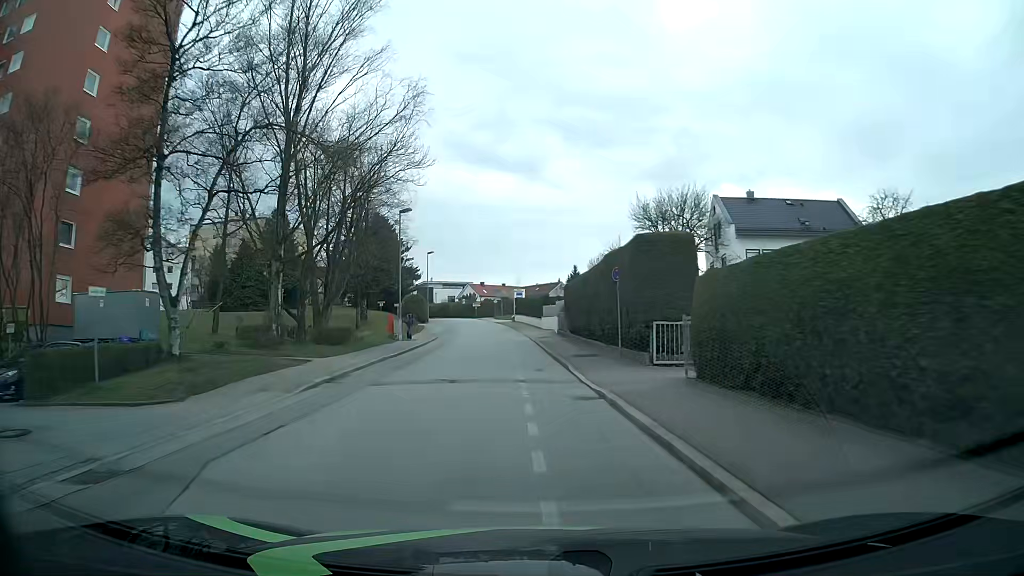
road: residential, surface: asphalt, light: Day
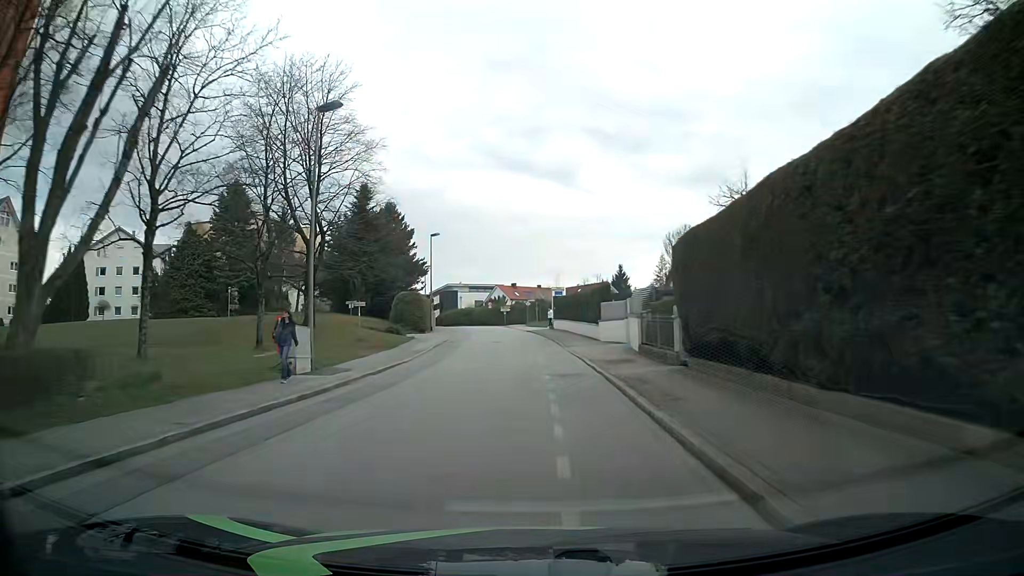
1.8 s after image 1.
(-0.6, +22.2) m; -4°
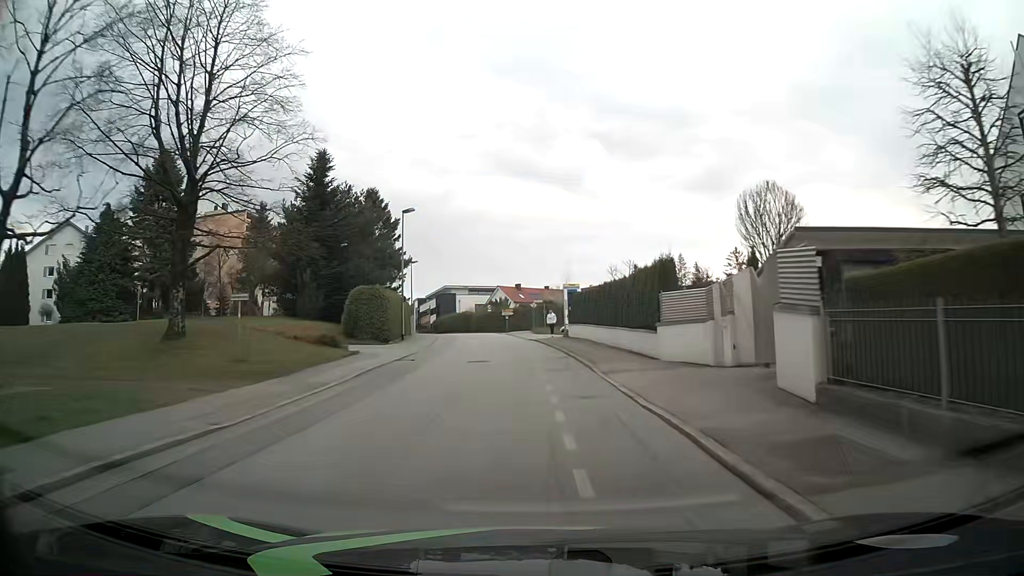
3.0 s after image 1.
(+0.1, +14.7) m; 0°
(0, +10) (0, +20) (-1, +30) (-1, +40) (-2, +50) (-4, +60) (-5, +70) (-8, +79) (-10, +89) (-13, +99) m
